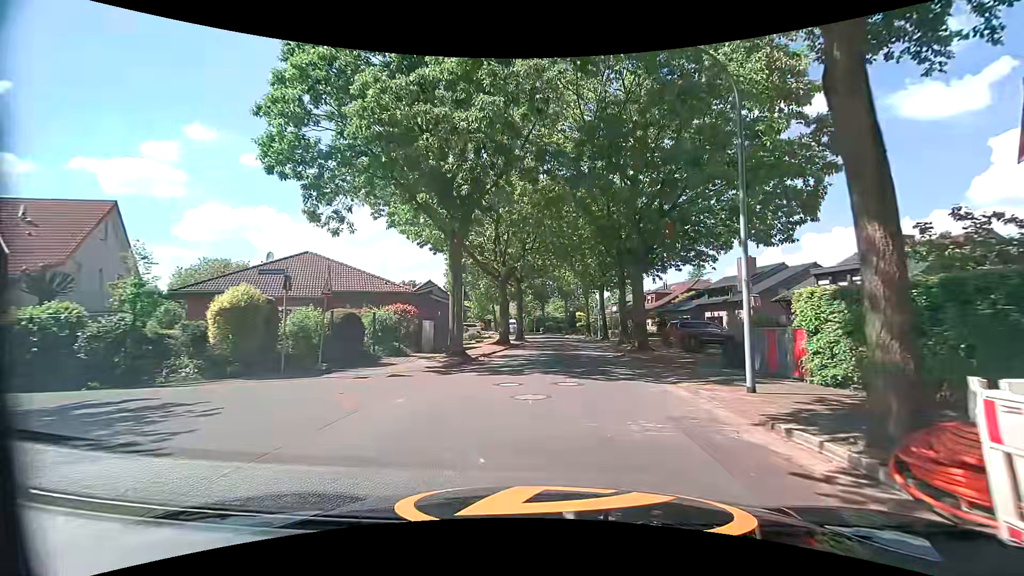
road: residential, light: Day
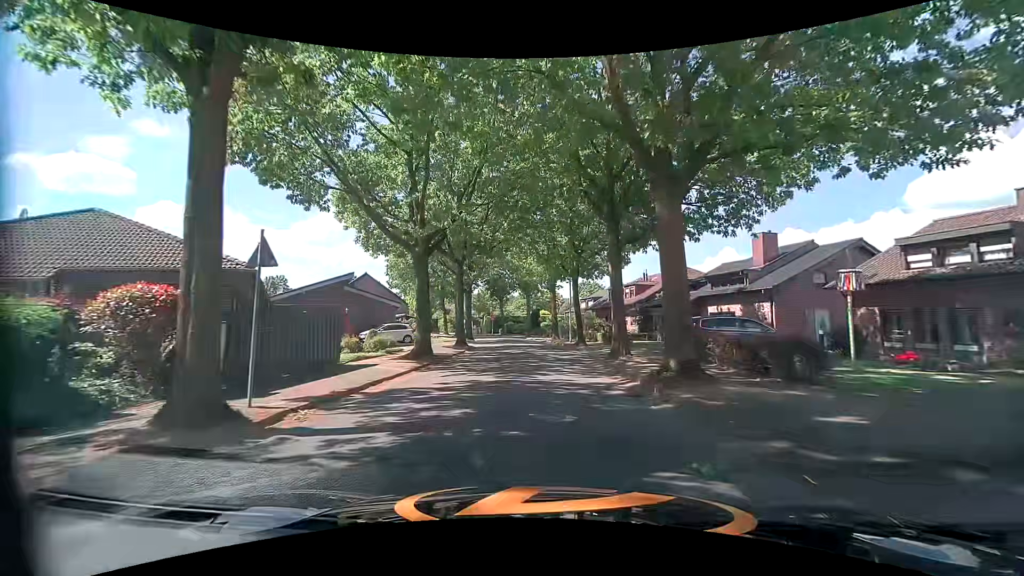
(+0.5, +12.6) m; +3°
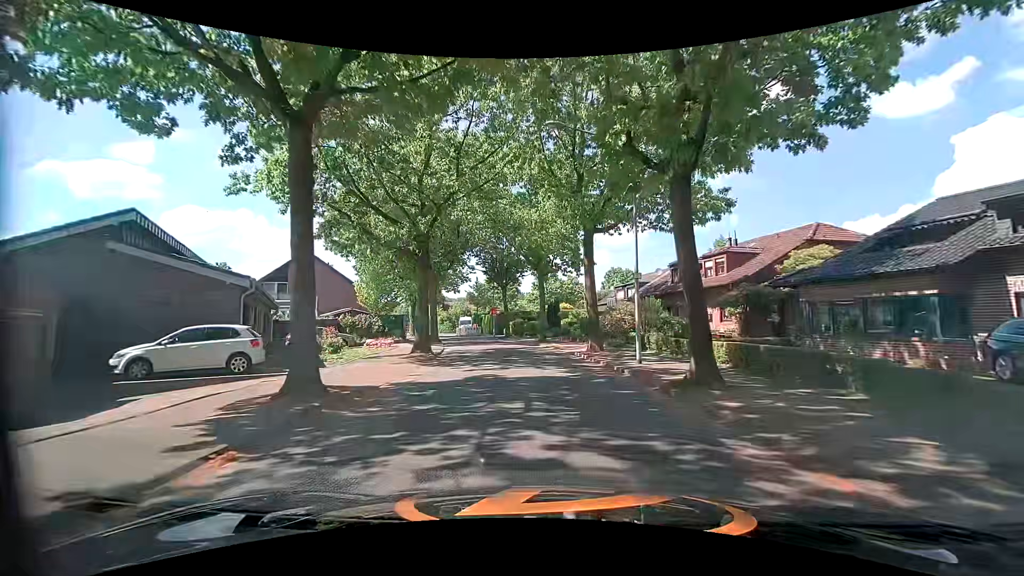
(-0.3, +21.8) m; -3°
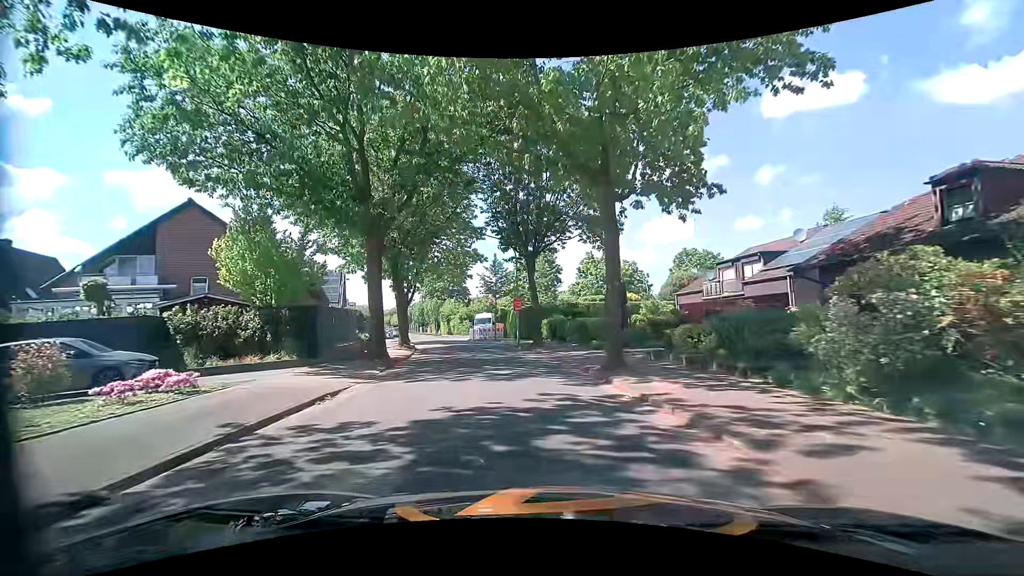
(-0.4, +21.2) m; -5°
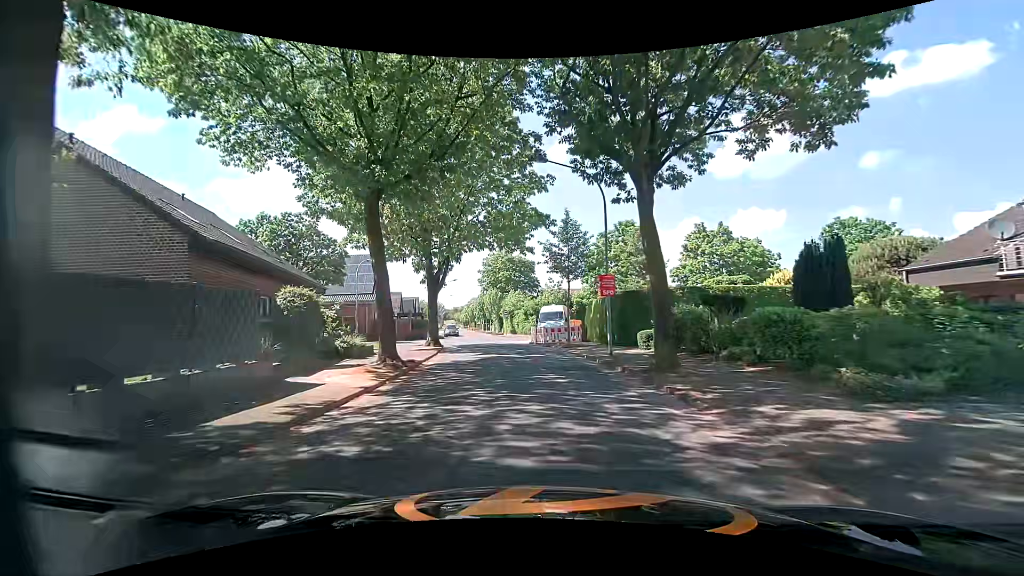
(-0.9, +15.4) m; -8°
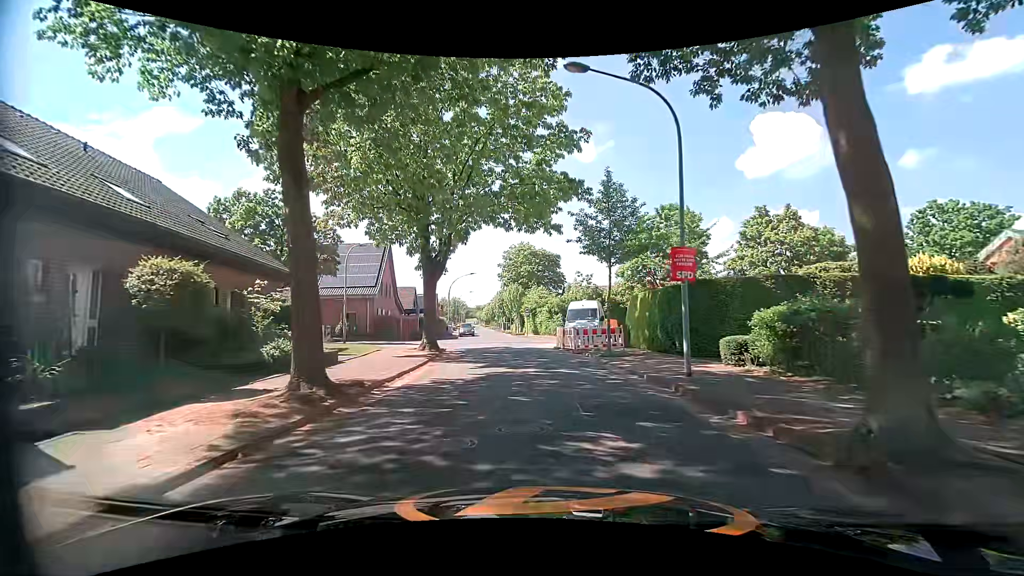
(-0.2, +7.0) m; -2°
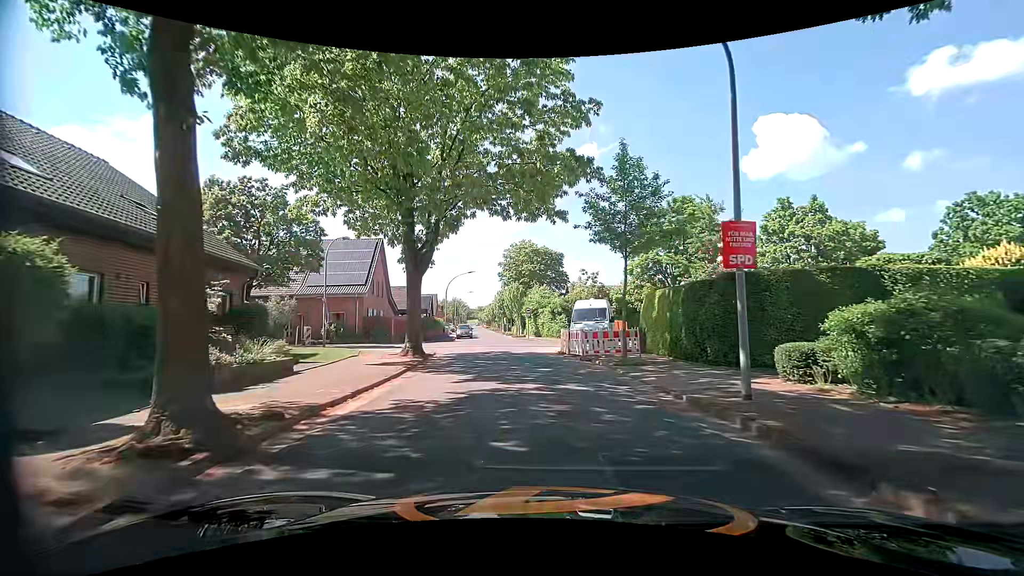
(0.0, +3.2) m; 0°
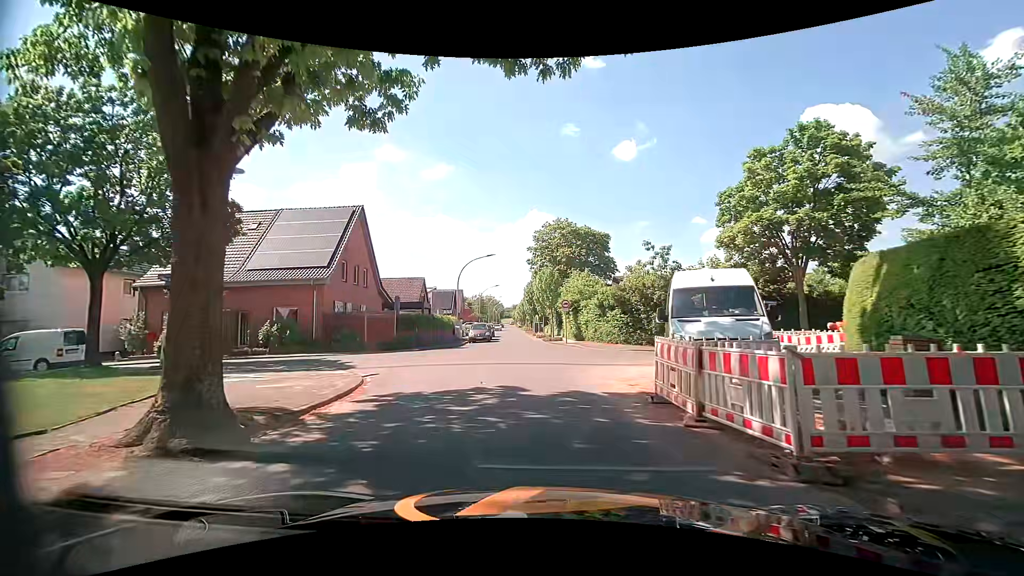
(-0.6, +14.0) m; -3°
